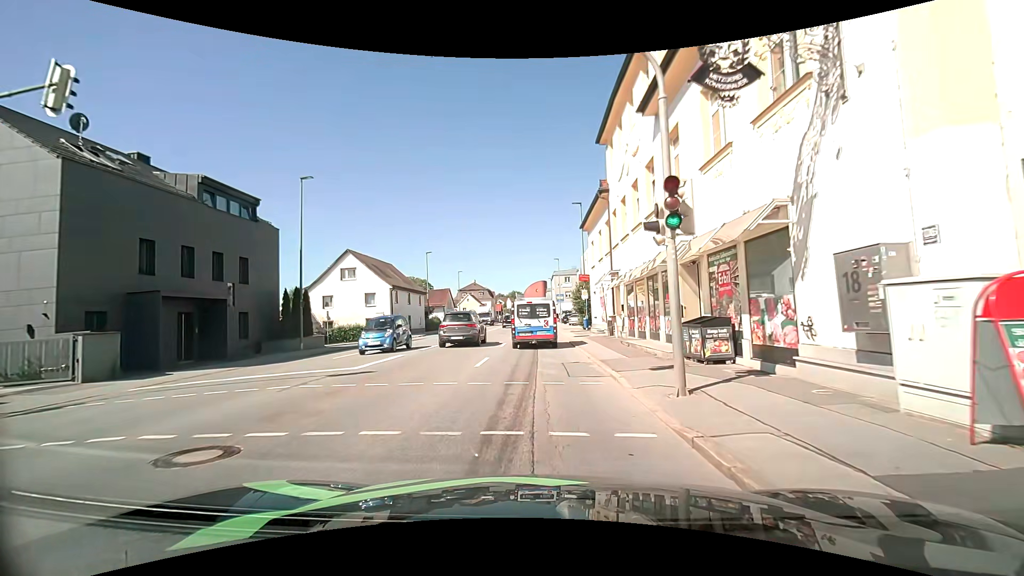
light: Day
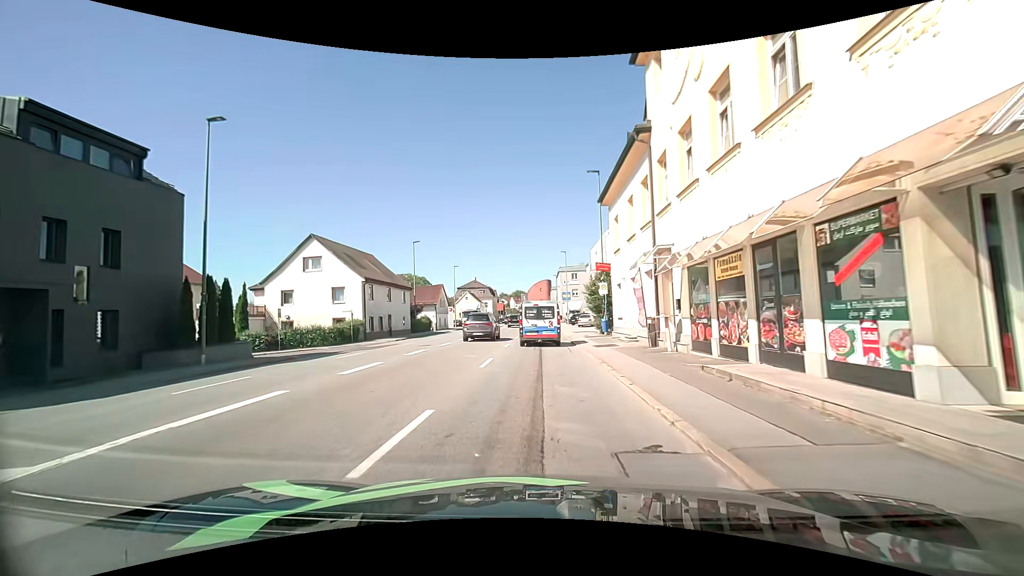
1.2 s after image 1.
(0.0, +9.1) m; -1°
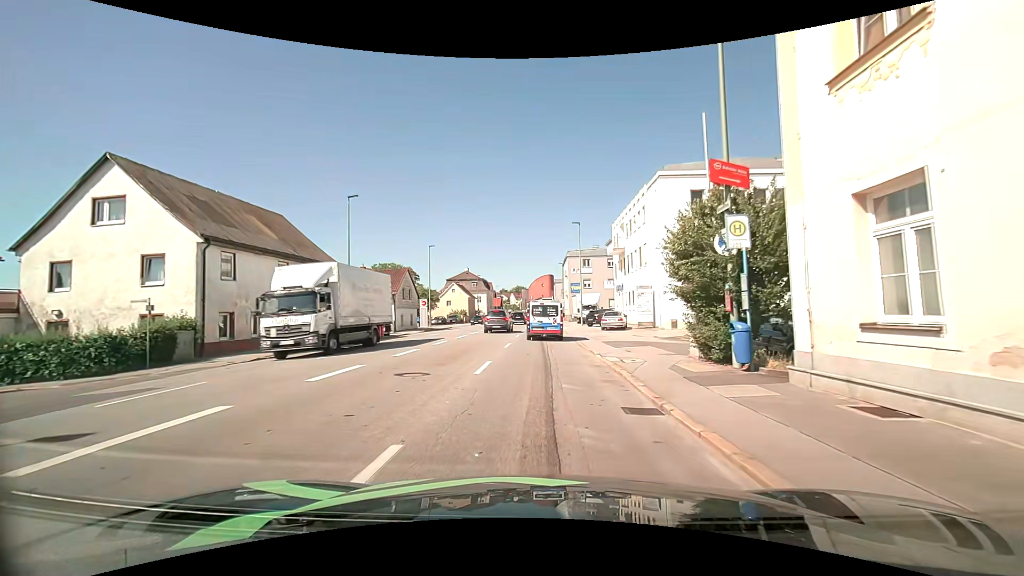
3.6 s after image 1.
(+0.1, +20.2) m; +1°
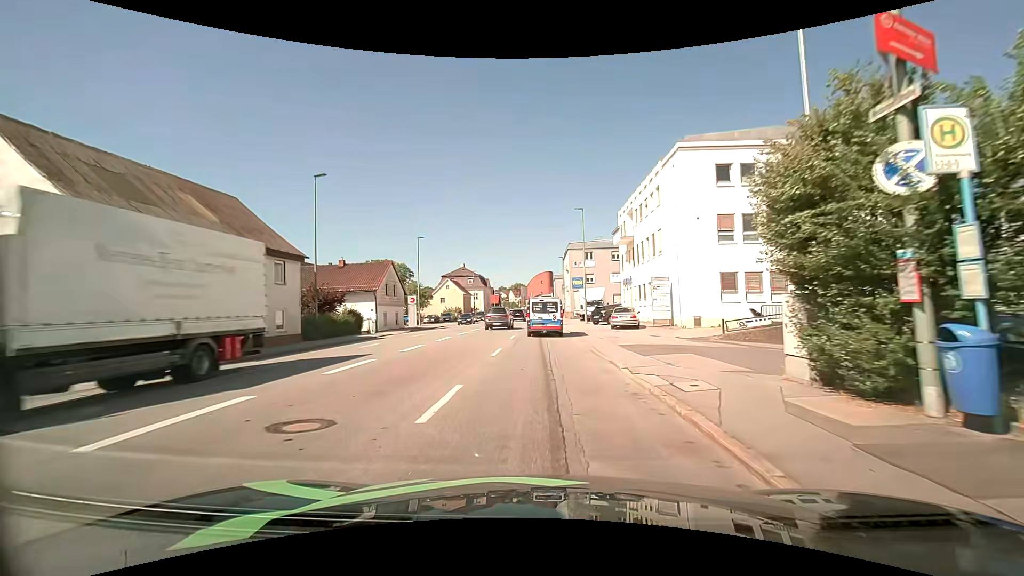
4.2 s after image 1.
(-0.1, +5.3) m; -1°
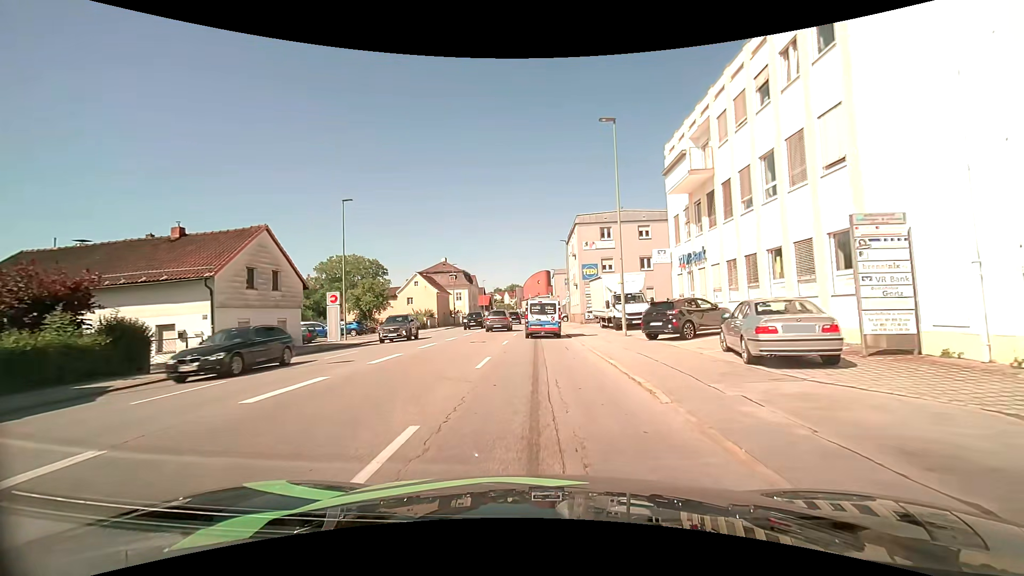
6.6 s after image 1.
(+0.1, +20.9) m; +1°
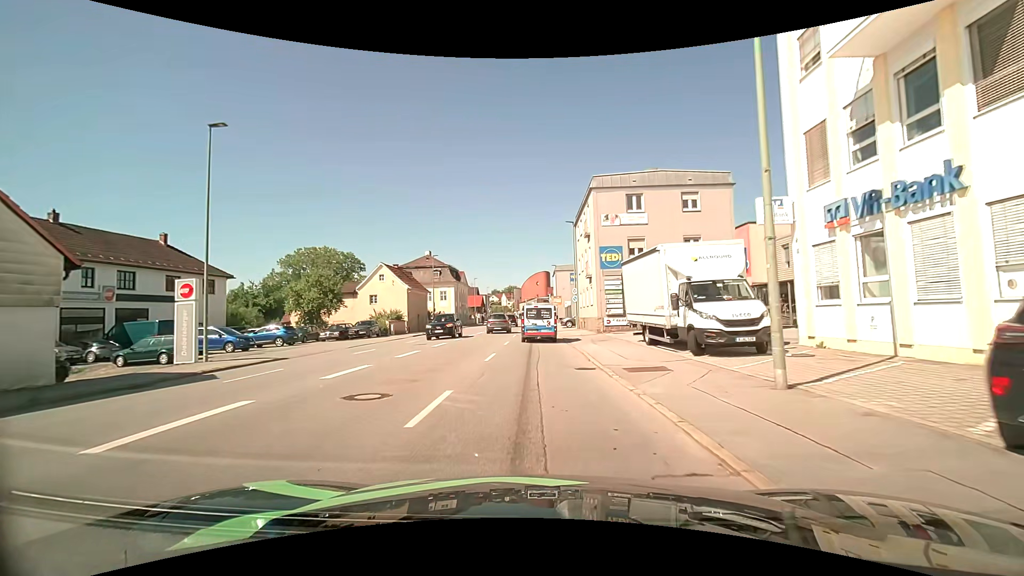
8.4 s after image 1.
(0.0, +14.9) m; 0°
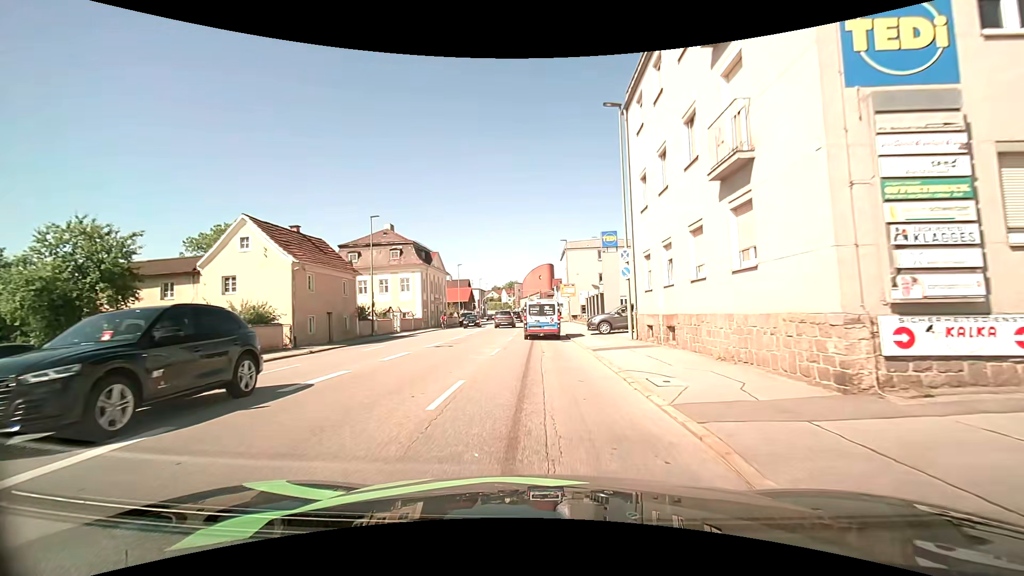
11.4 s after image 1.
(-0.2, +26.3) m; -1°
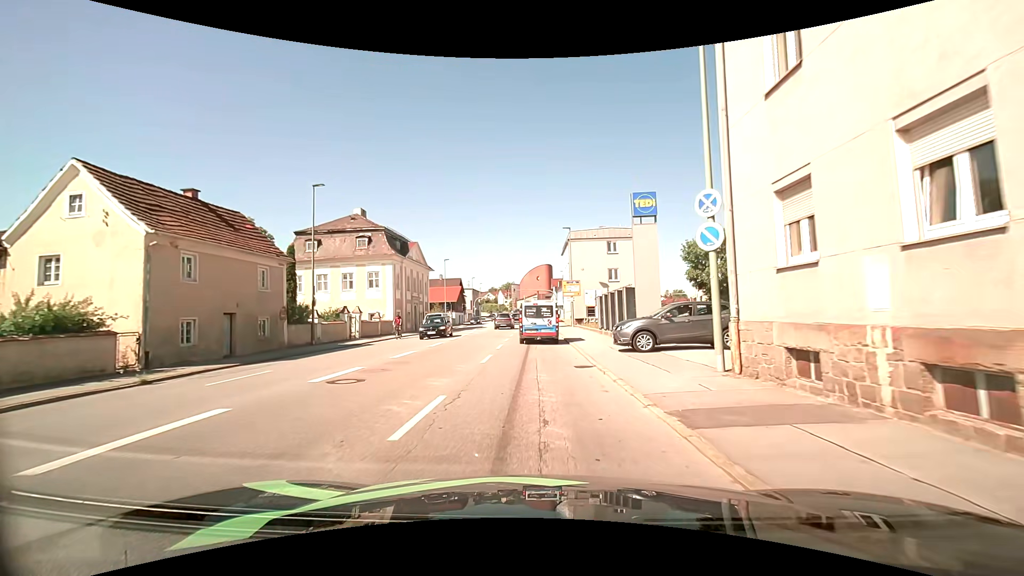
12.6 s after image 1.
(0.0, +10.6) m; 0°
(0, +10) (0, +20) (0, +30) (0, +40) (0, +50) (0, +60) (+1, +70) (+3, +80) (+8, +88) (+16, +94) m
